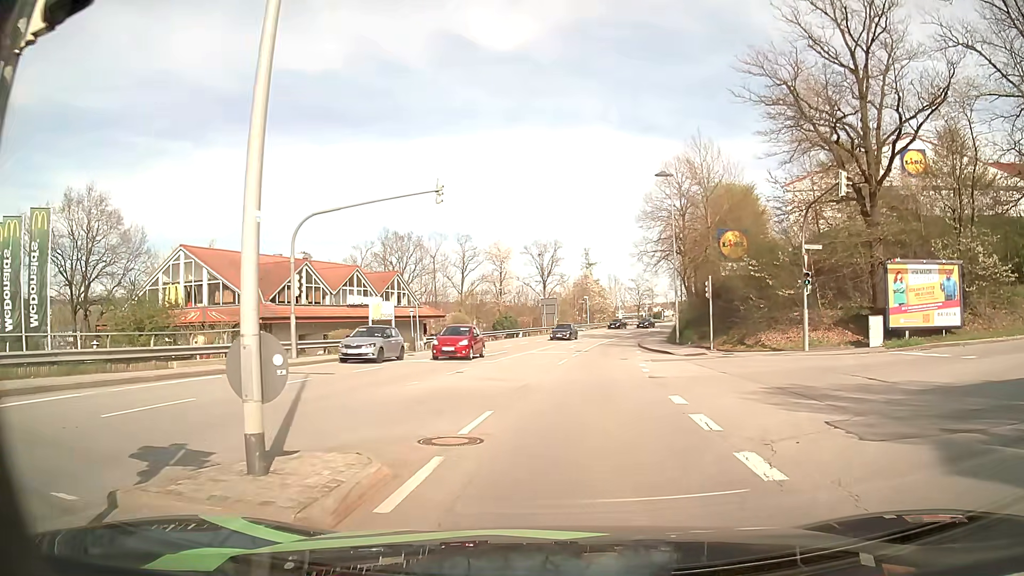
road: tertiary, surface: asphalt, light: Day
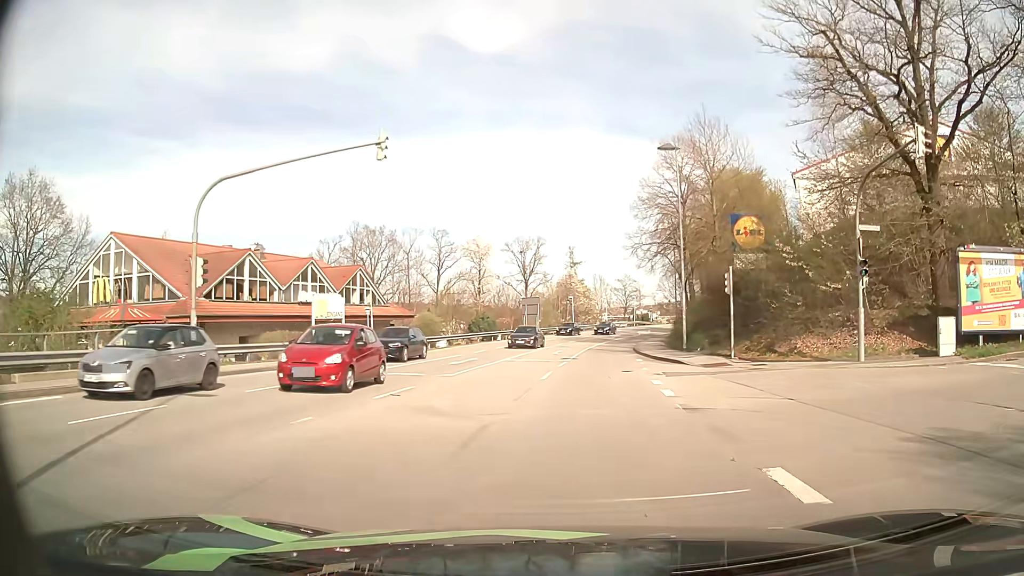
(+0.1, +7.1) m; +2°
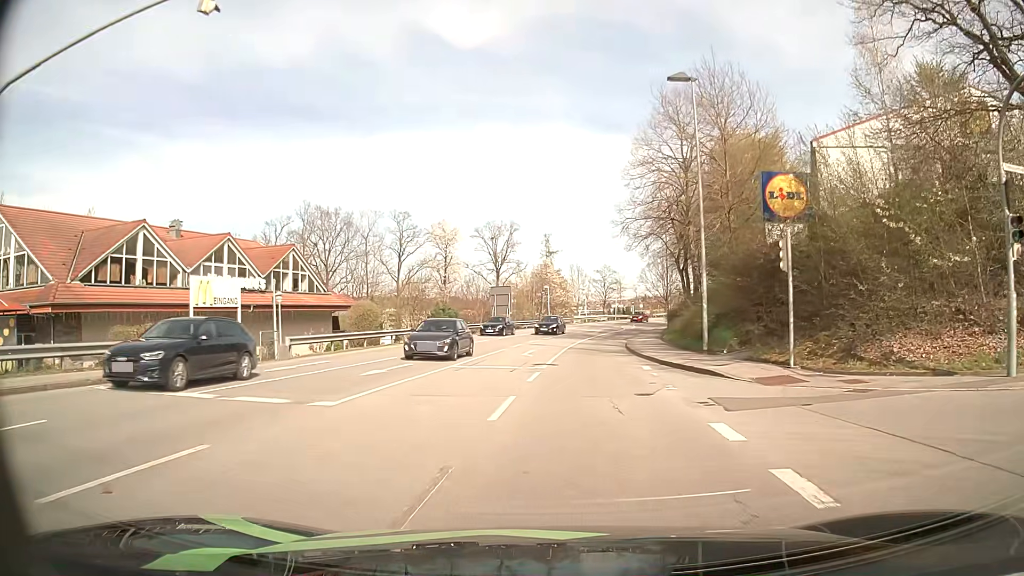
(+0.2, +9.5) m; +2°
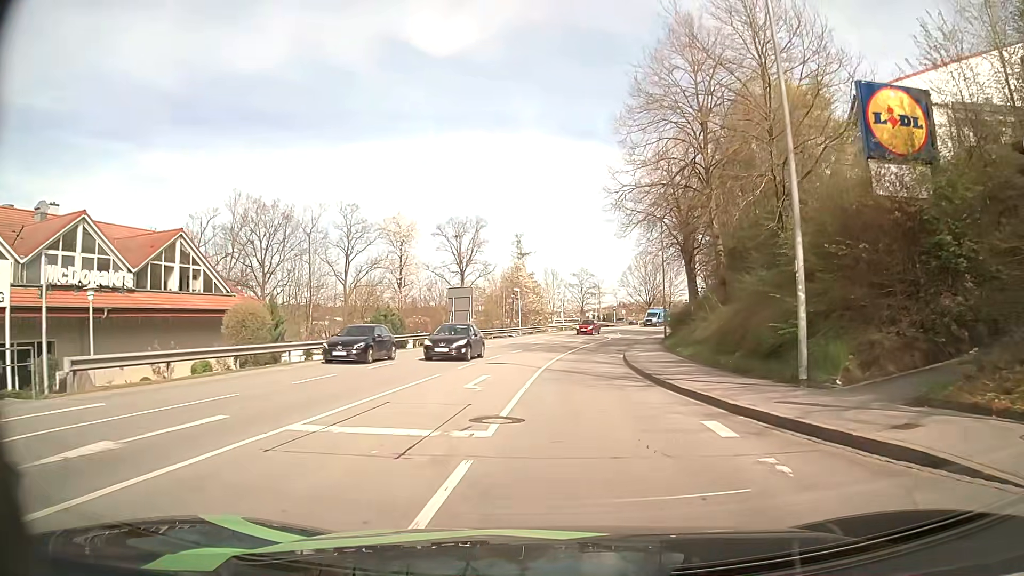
(+0.2, +11.6) m; +2°
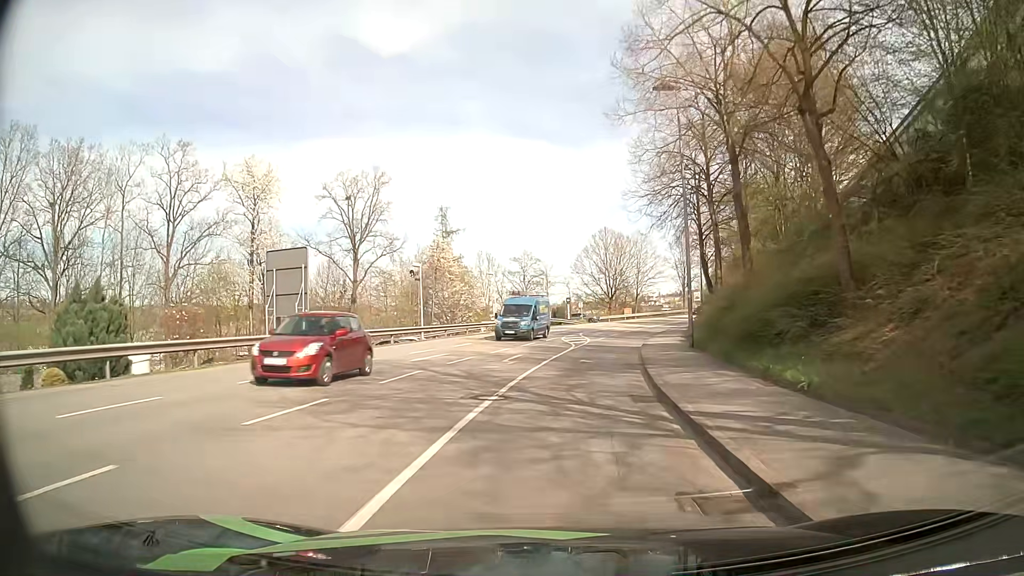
(+1.4, +25.8) m; +5°
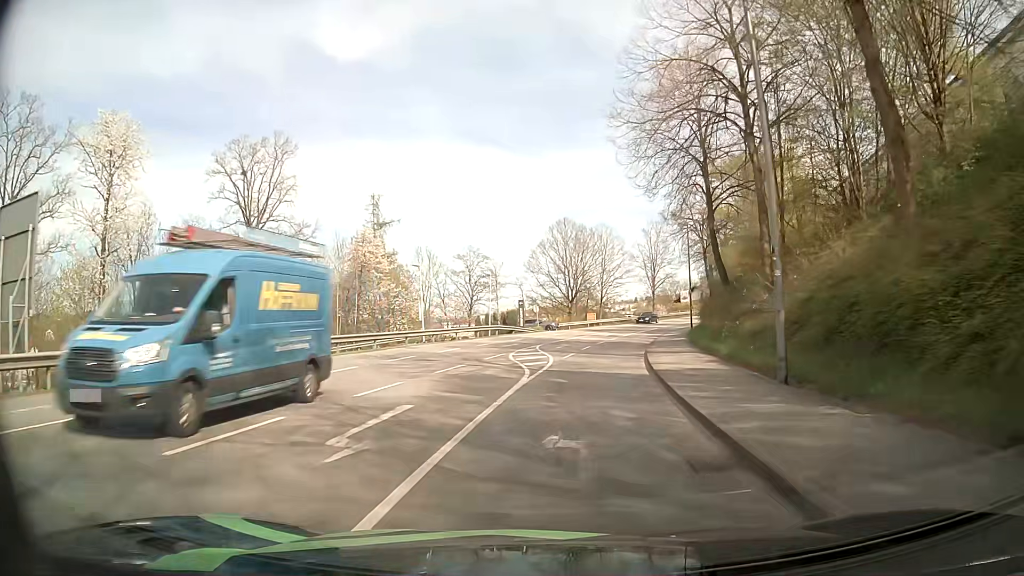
(+0.4, +13.9) m; +4°
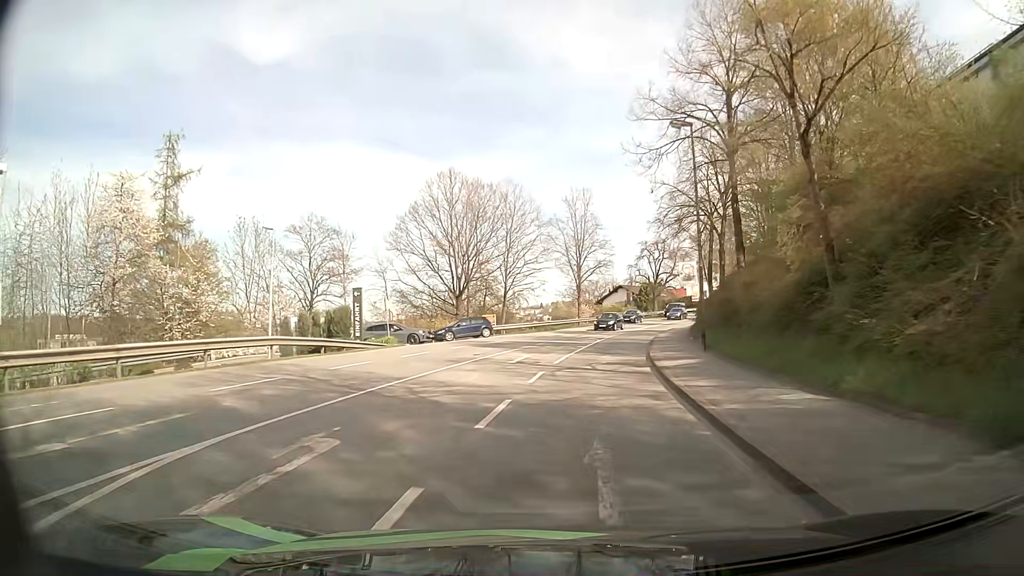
(+2.0, +28.0) m; +8°
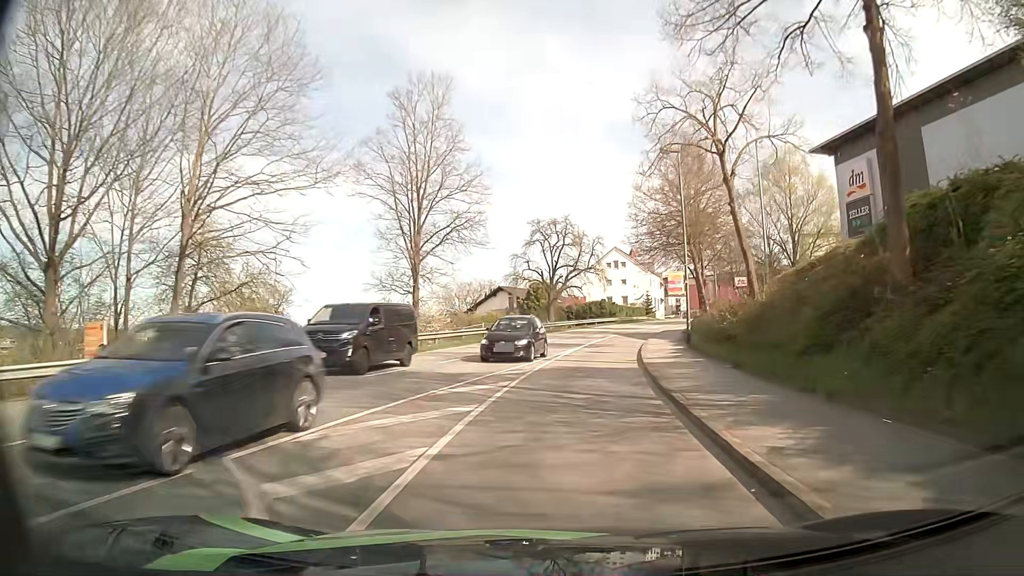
(+3.3, +35.5) m; +9°
(0, +10) (+1, +20) (+2, +30) (+4, +40) (+6, +49) (+9, +59) (+13, +68) (+16, +78) (+20, +87) (+24, +96) m
